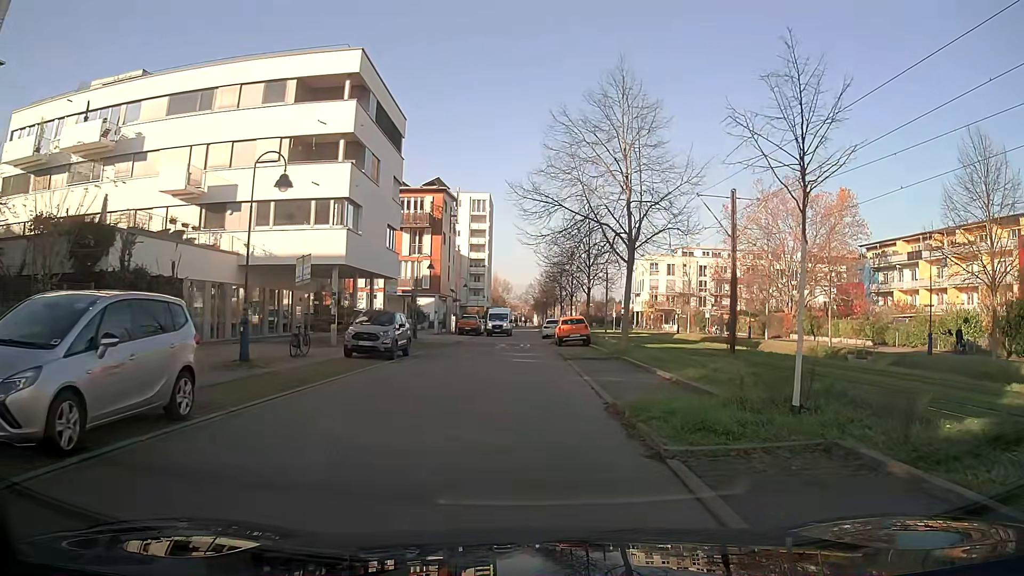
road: residential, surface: asphalt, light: Day
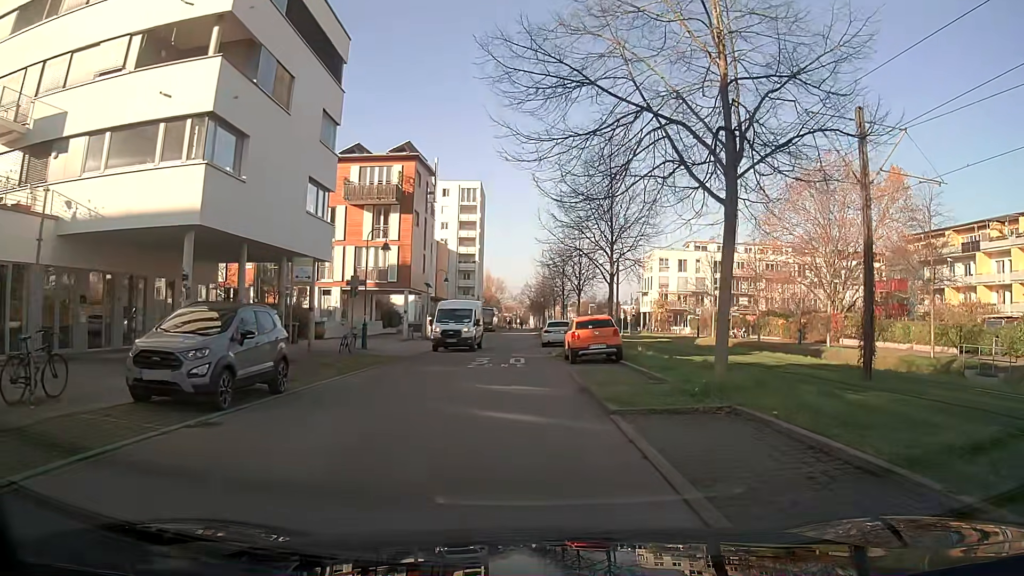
(0.0, +12.9) m; 0°
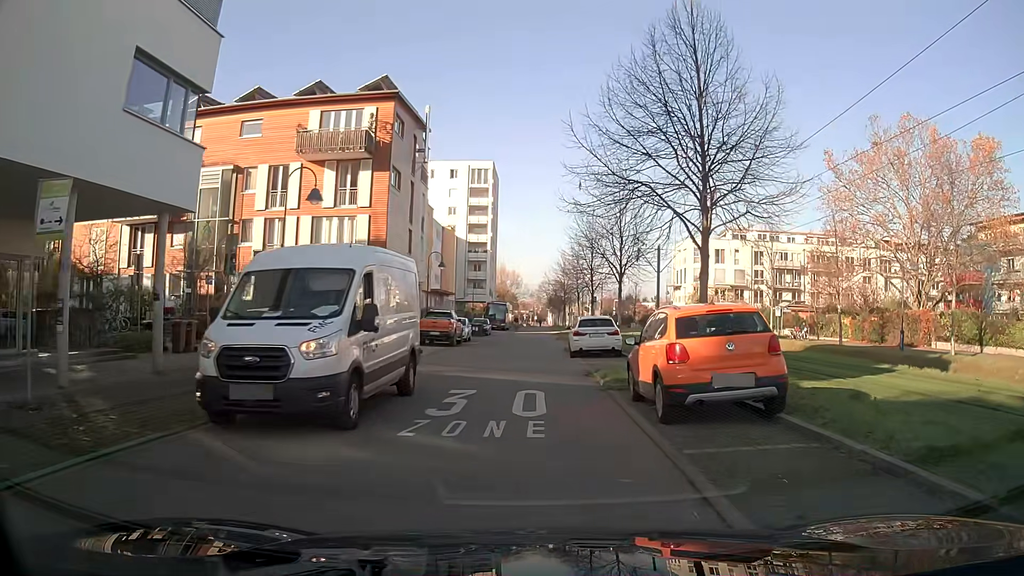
(-0.2, +12.8) m; -2°
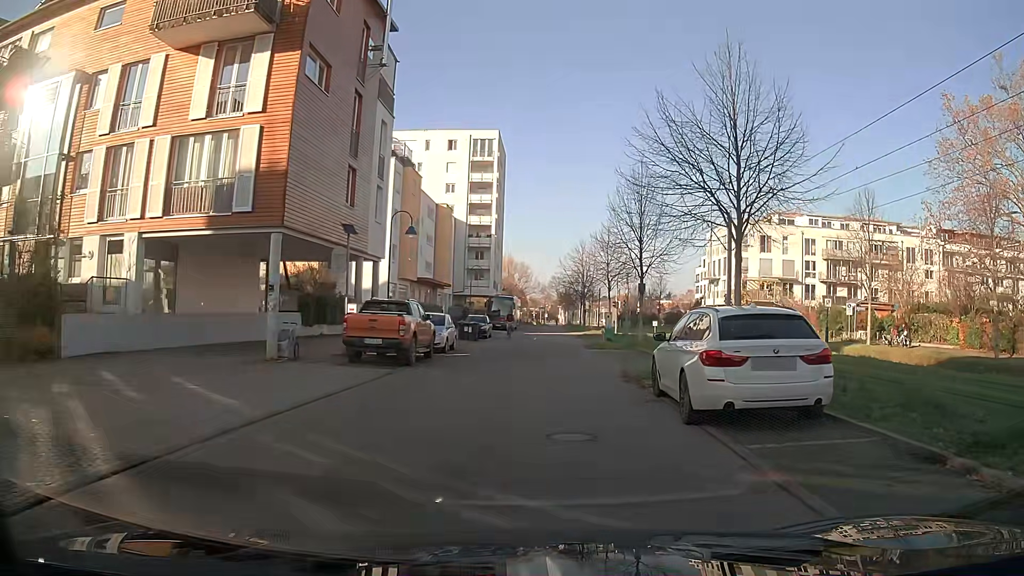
(-0.2, +16.0) m; -1°
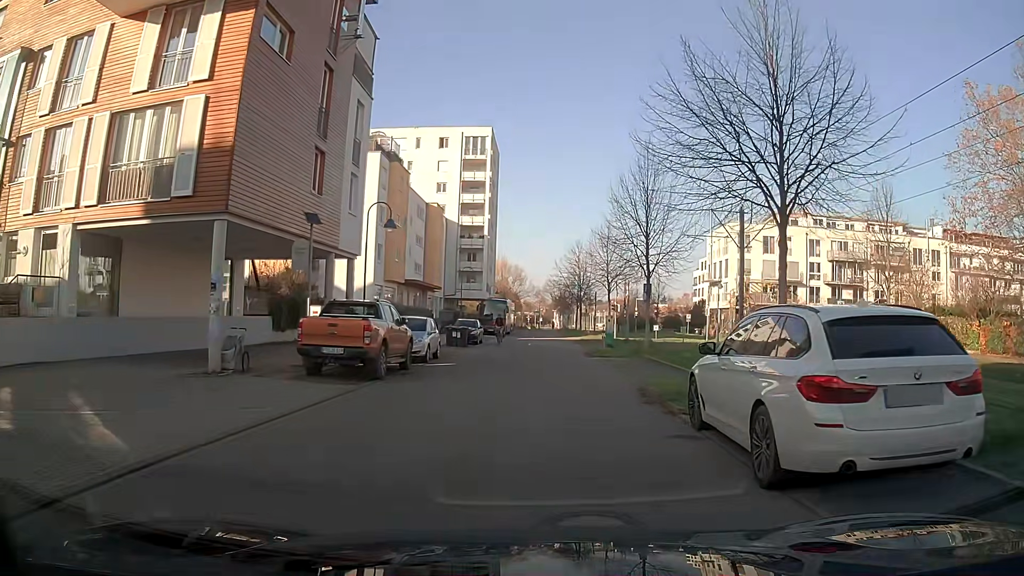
(0.0, +3.2) m; +1°
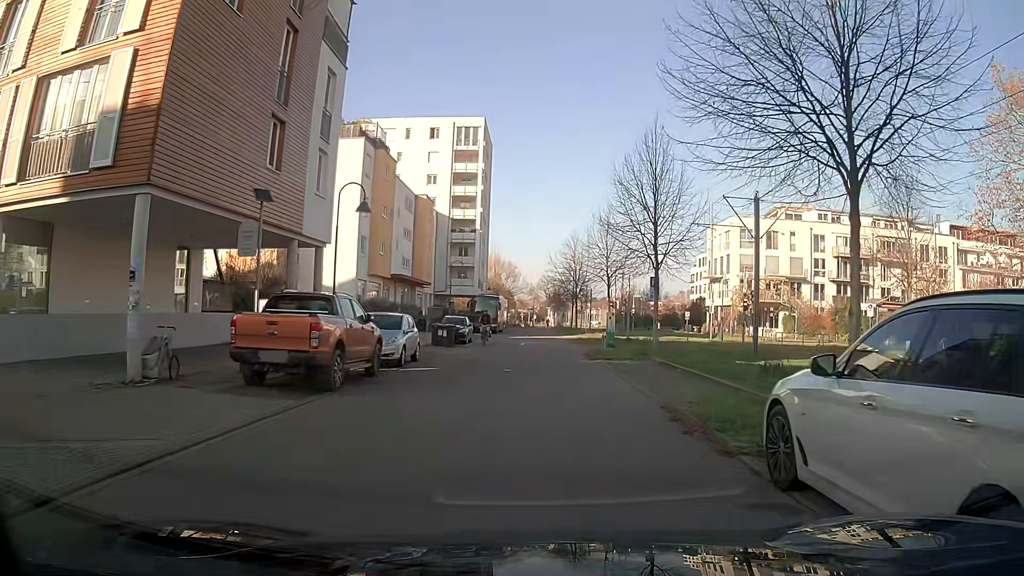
(0.0, +3.2) m; +1°
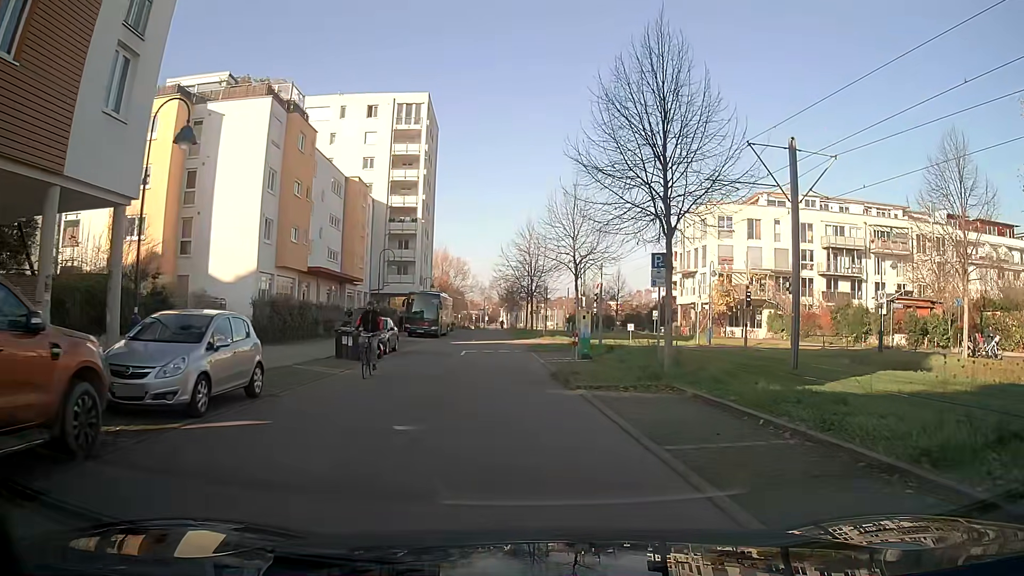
(+0.3, +9.6) m; +3°
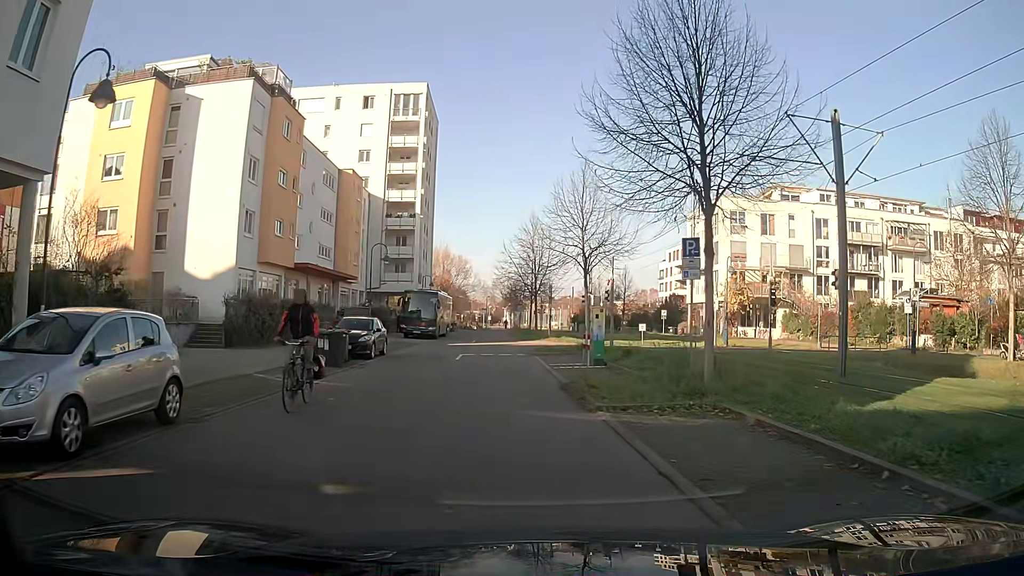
(0.0, +3.2) m; 0°
(0, +10) (-1, +20) (-1, +30) (-2, +40) (-2, +50) (-2, +60) (-3, +70) (-3, +80) (+4, +86) (+14, +87) m
